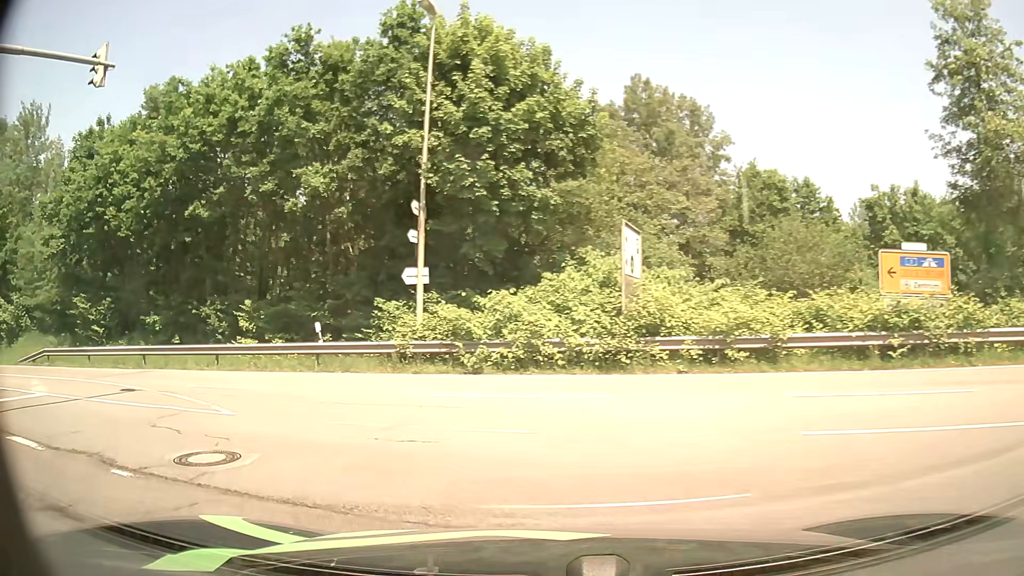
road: residential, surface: asphalt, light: Day
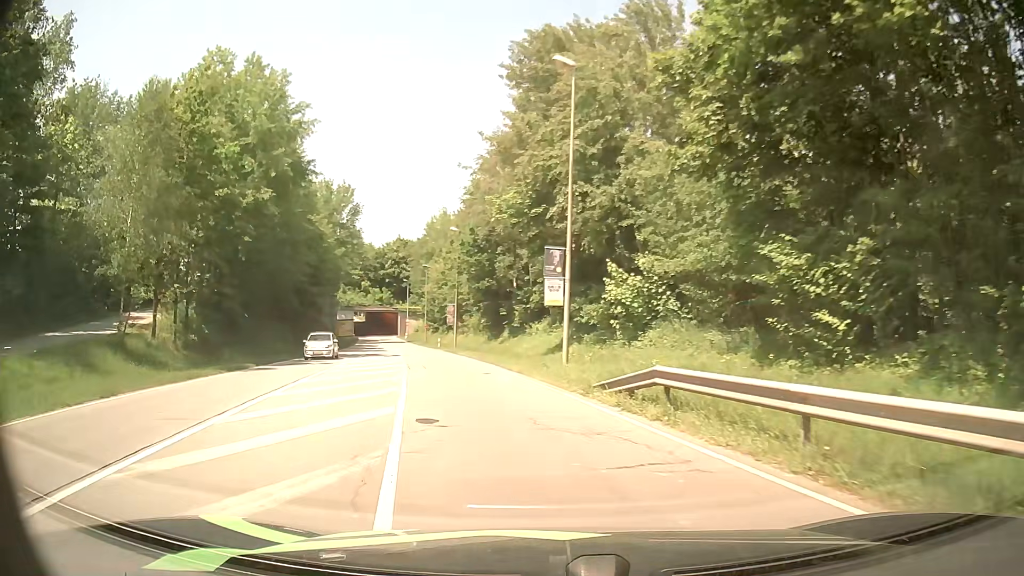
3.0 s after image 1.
(-12.1, +16.5) m; -63°
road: secondary
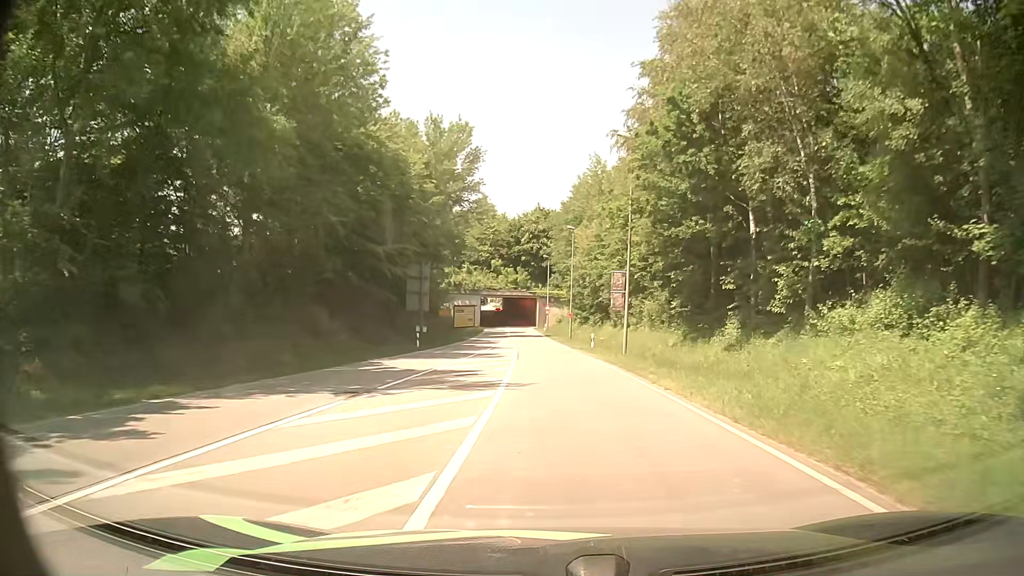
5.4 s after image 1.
(-4.2, +27.0) m; -12°
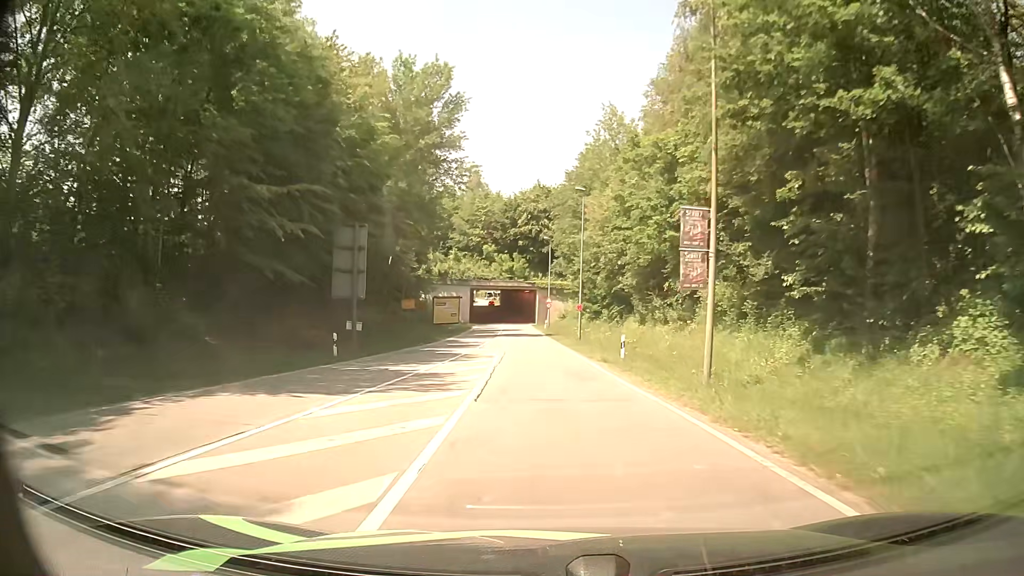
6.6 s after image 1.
(+0.1, +16.4) m; 0°
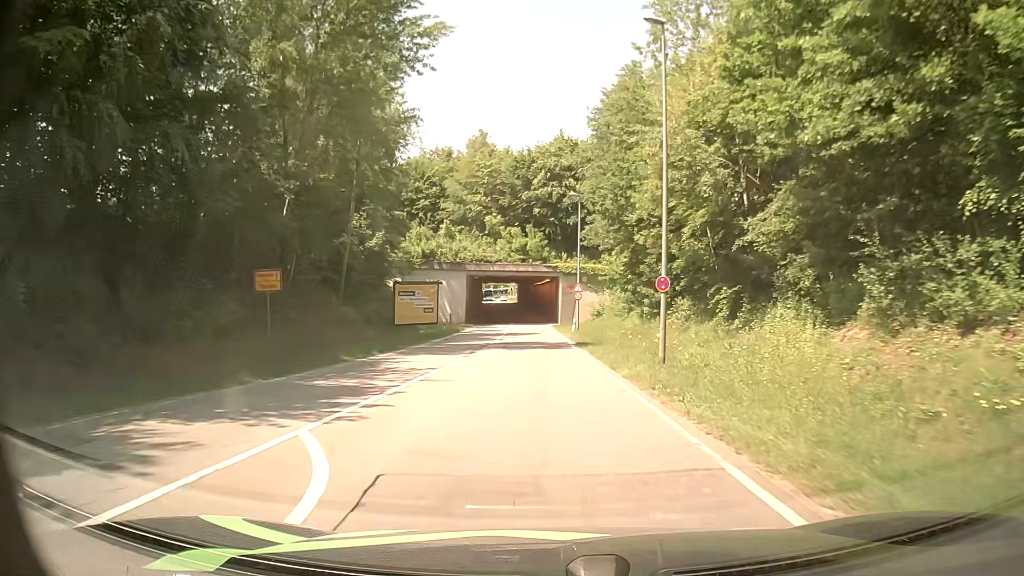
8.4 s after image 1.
(-0.3, +26.2) m; -2°
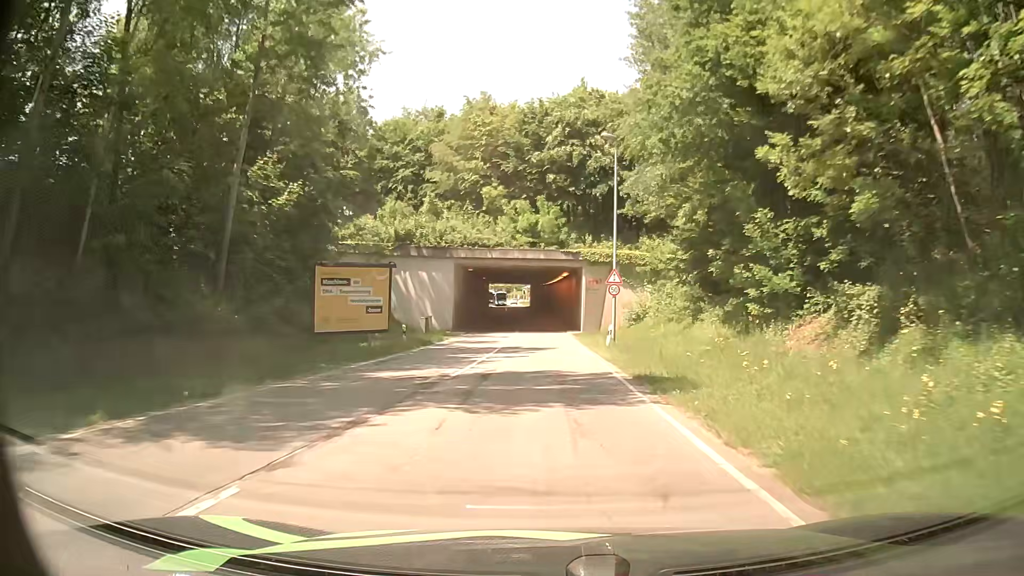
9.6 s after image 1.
(-0.2, +17.7) m; 0°
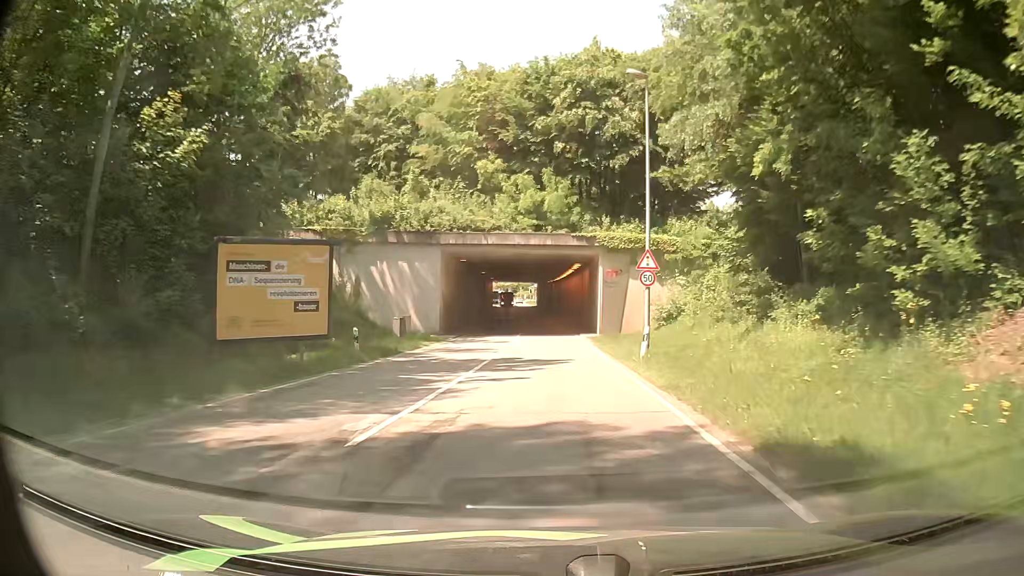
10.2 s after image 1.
(-0.2, +8.8) m; 0°
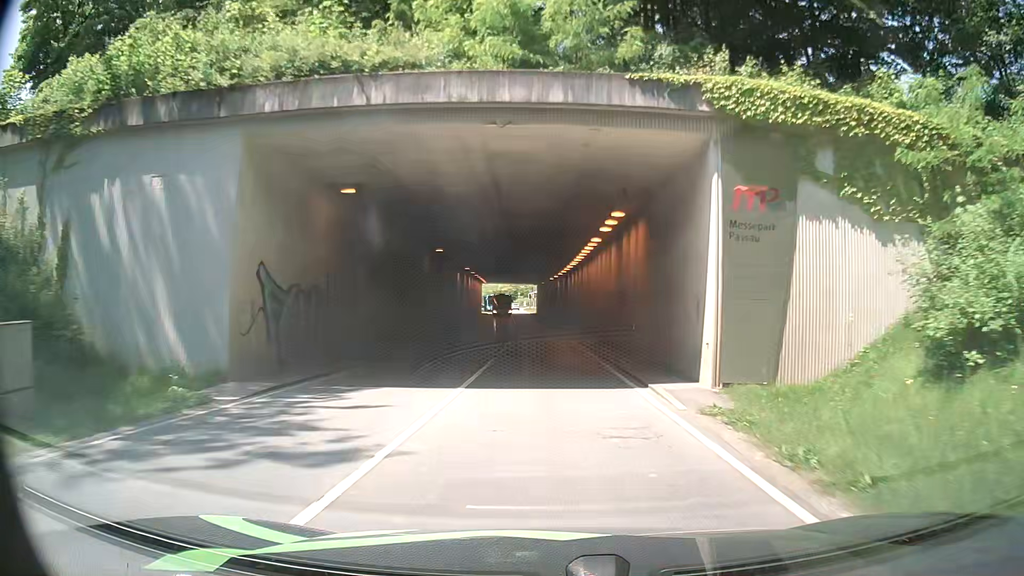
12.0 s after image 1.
(-0.9, +26.3) m; -2°
